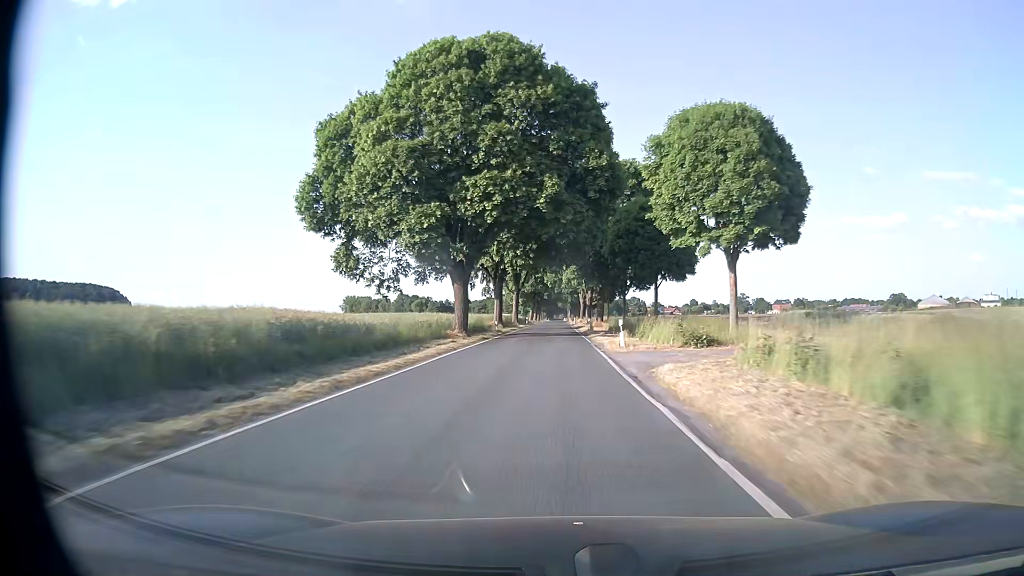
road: secondary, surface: asphalt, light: Day
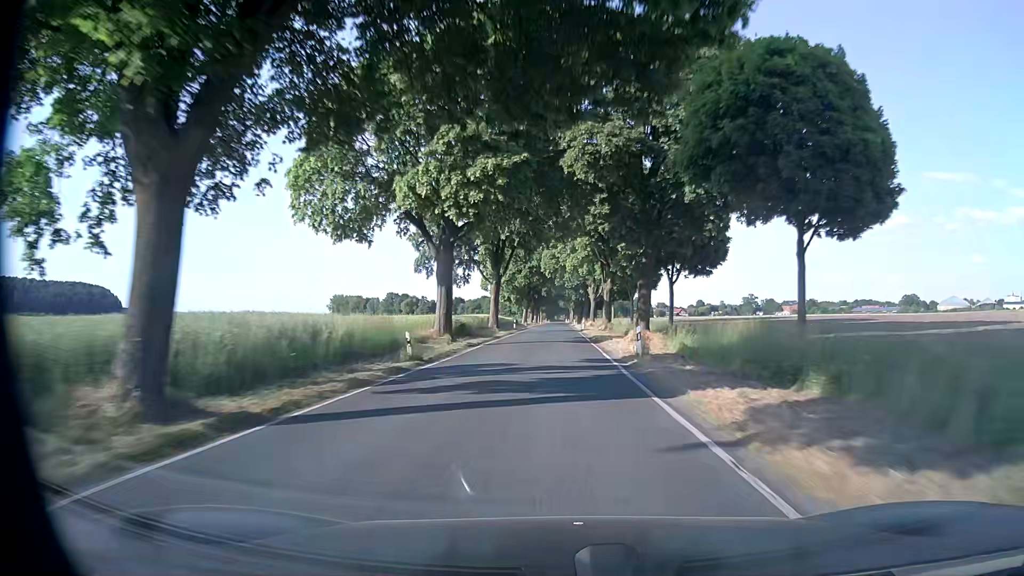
(-0.1, +31.7) m; 0°
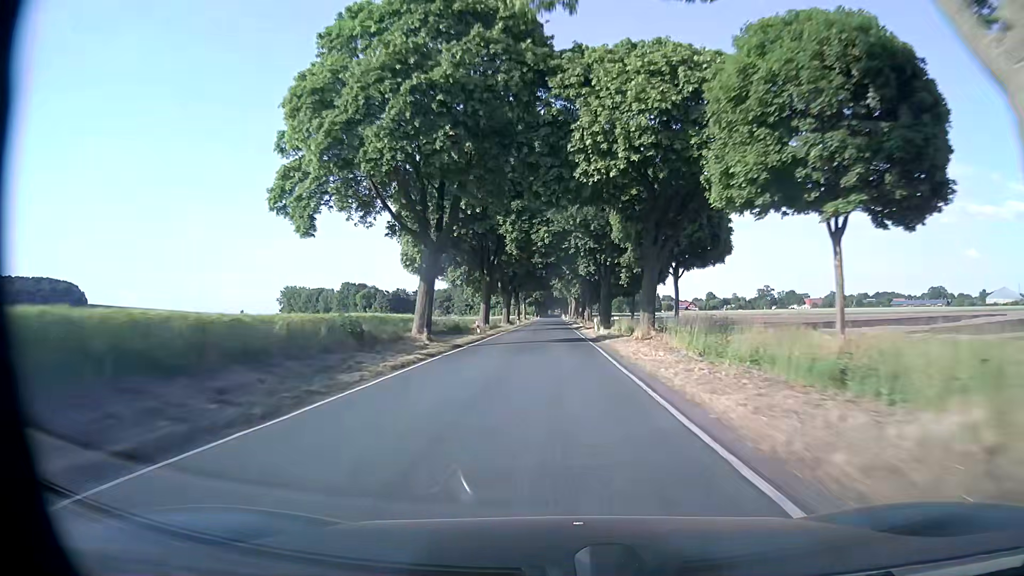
(+0.1, +79.3) m; 0°
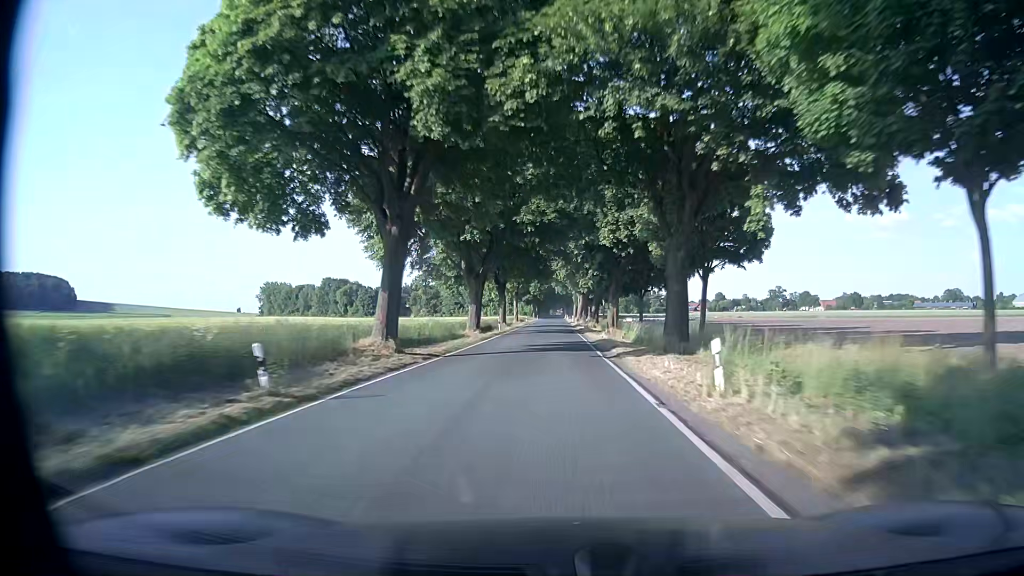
(+0.1, +31.8) m; 0°
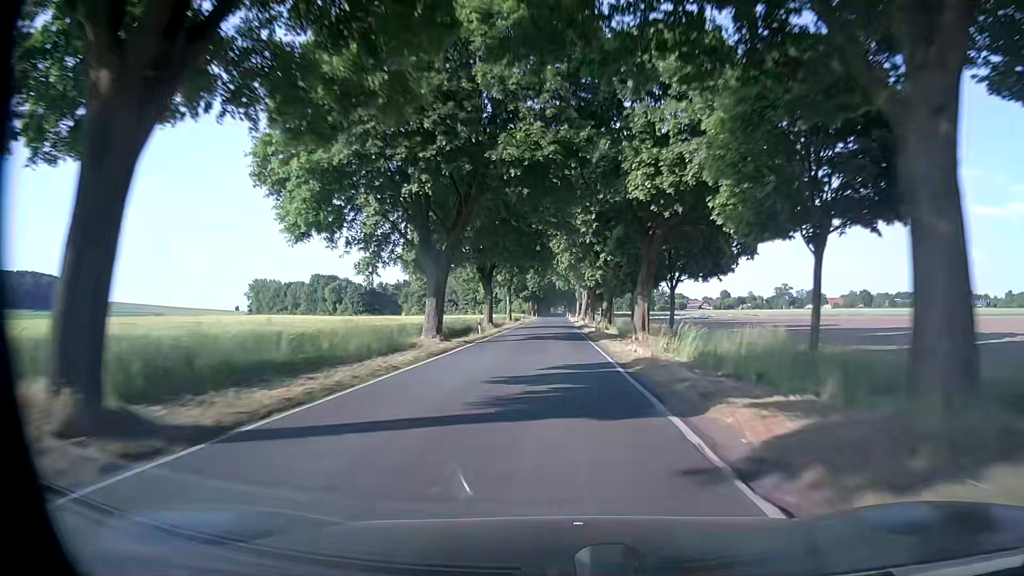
(+0.1, +15.9) m; 0°
(0, +10) (0, +20) (0, +30) (0, +40) (0, +50) (0, +60) (+1, +70) (+1, +80) (+1, +90) (+1, +100) m
